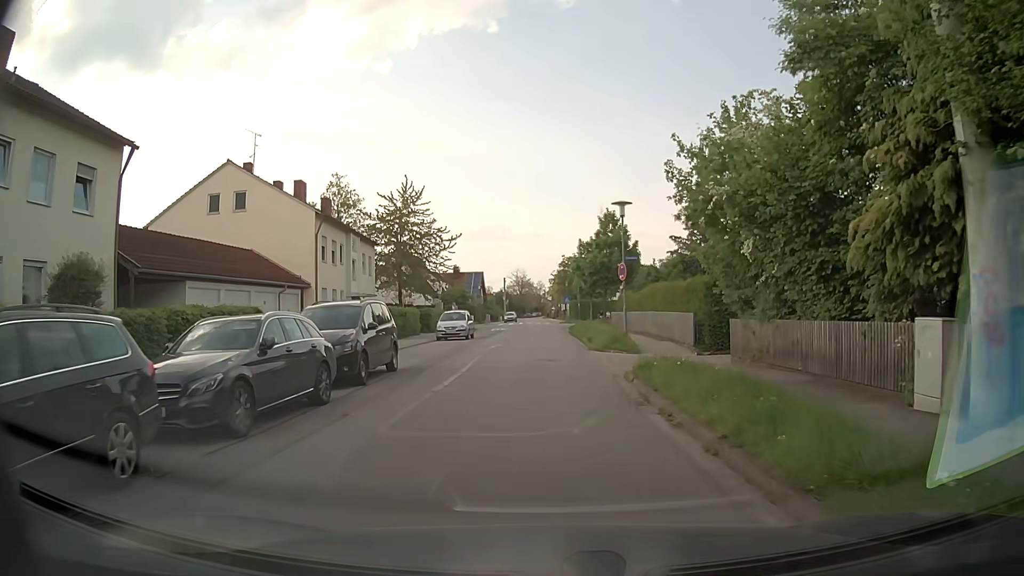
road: residential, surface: asphalt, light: Day
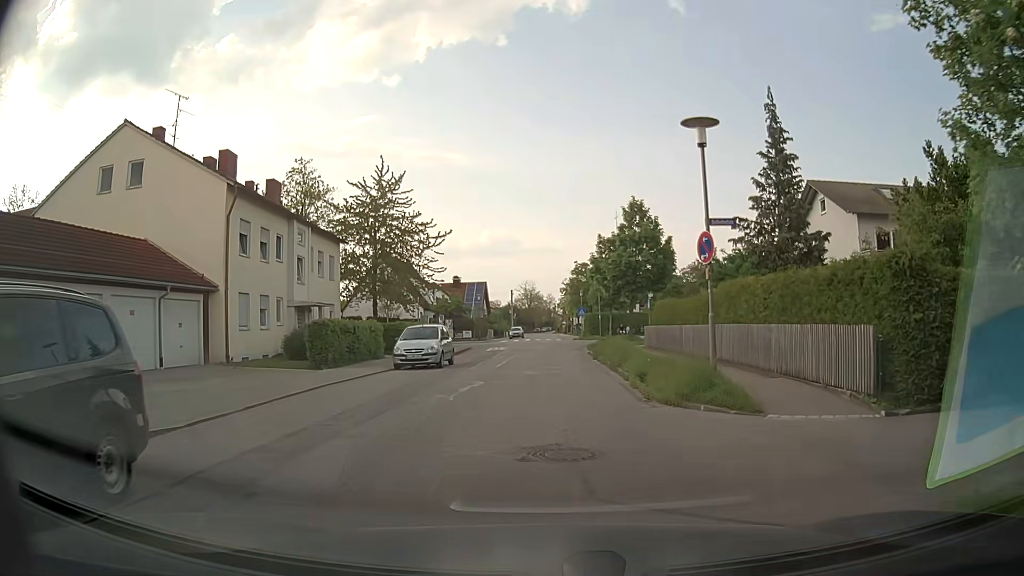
(-0.2, +11.6) m; -1°
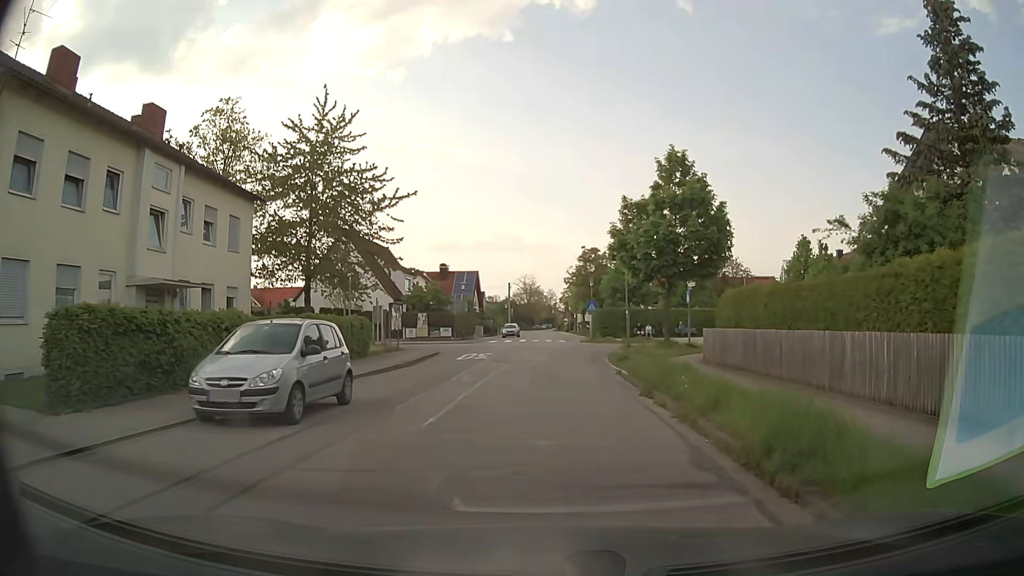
(0.0, +13.5) m; 0°
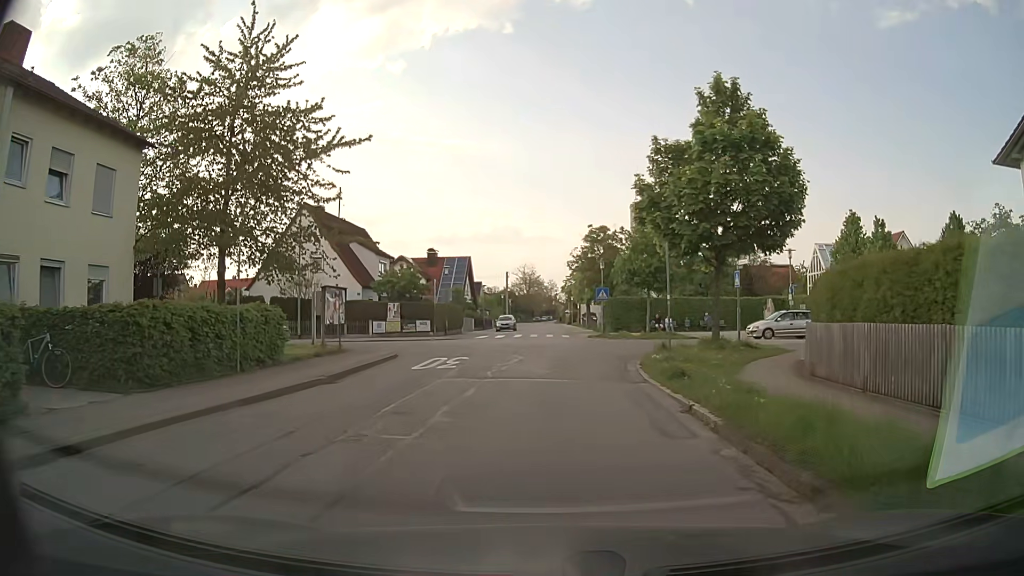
(0.0, +9.1) m; 0°
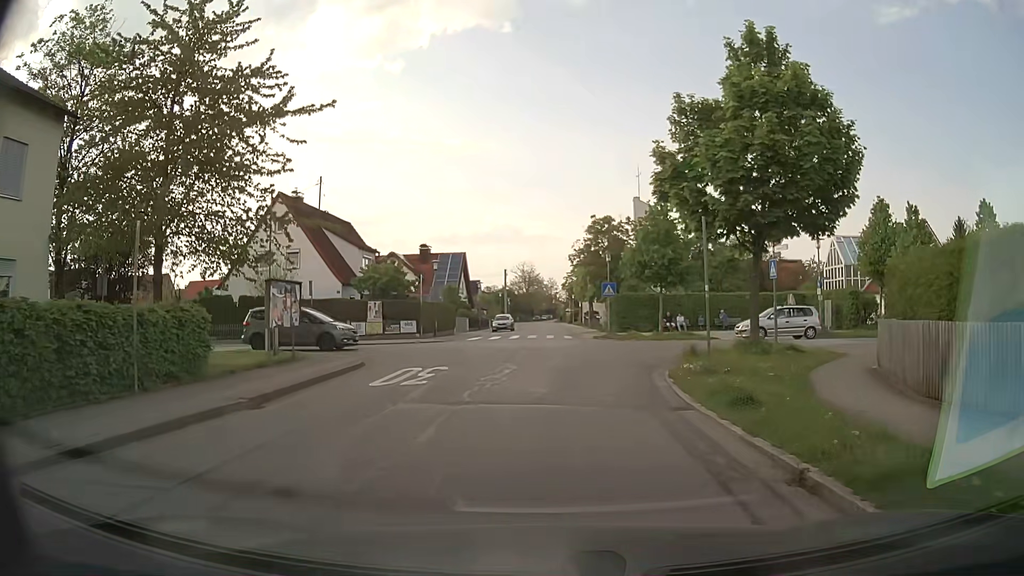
(0.0, +4.3) m; 0°
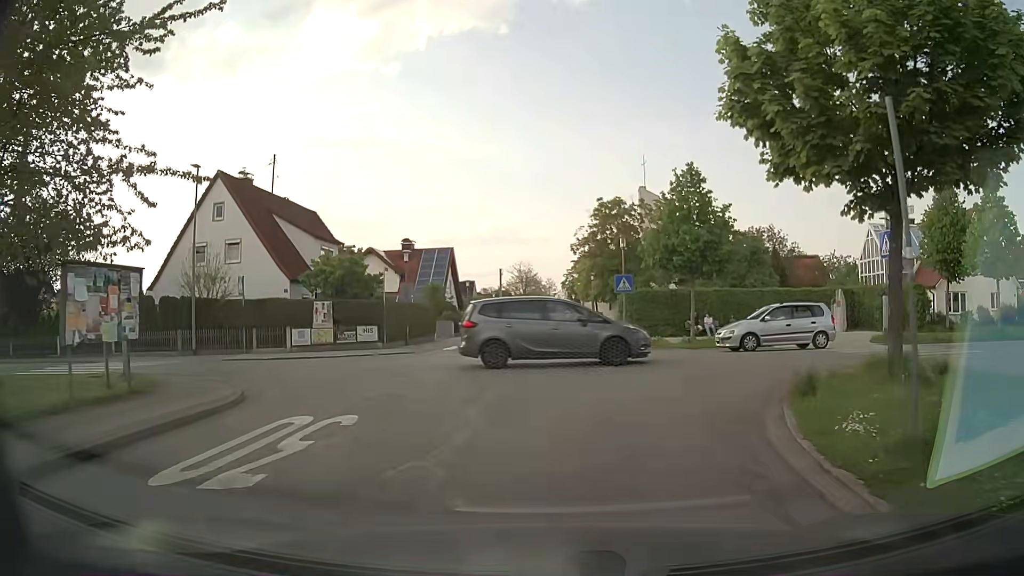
(0.0, +7.9) m; 0°
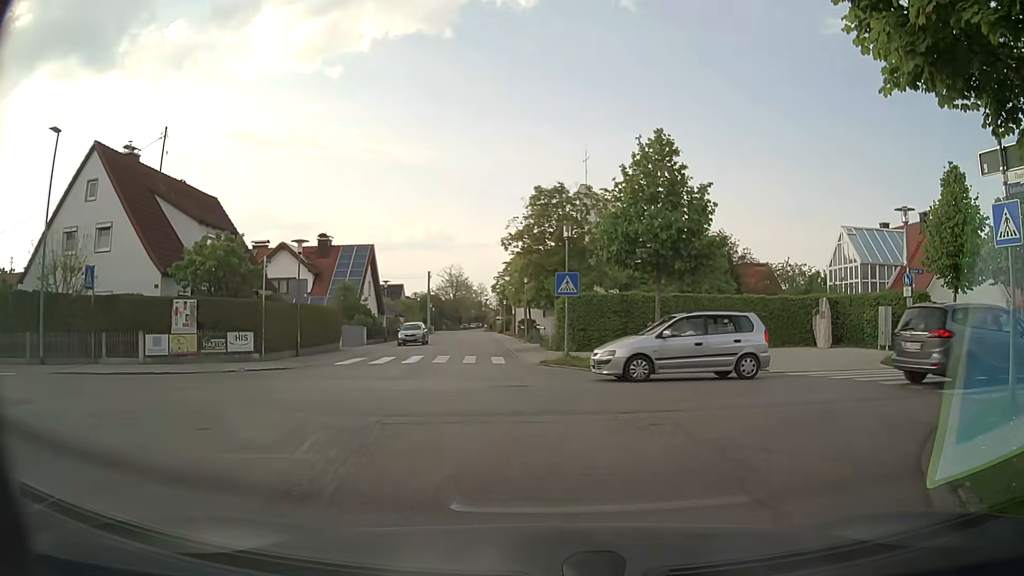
(+0.2, +6.1) m; +6°
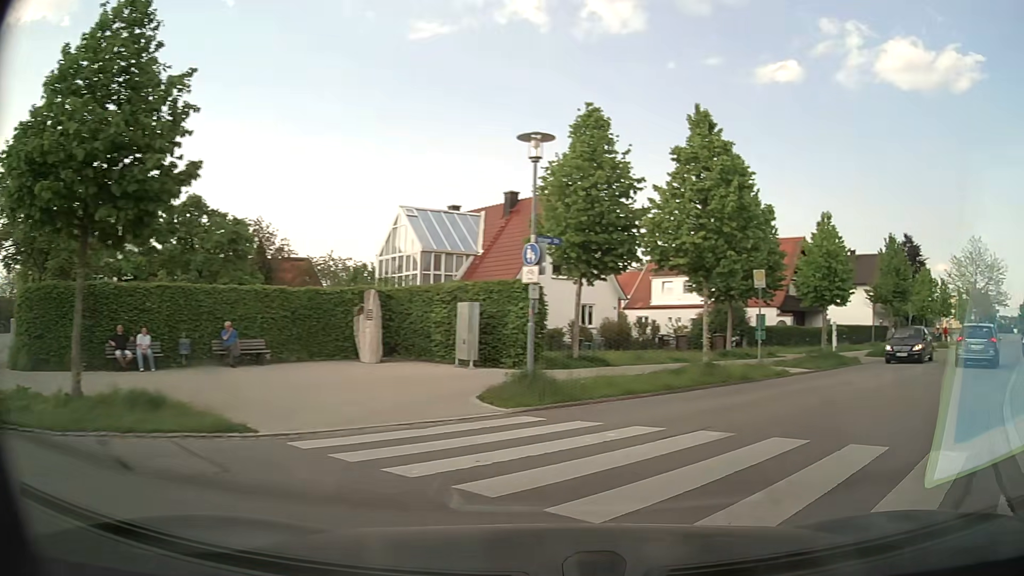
(+2.8, +9.5) m; +41°
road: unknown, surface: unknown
